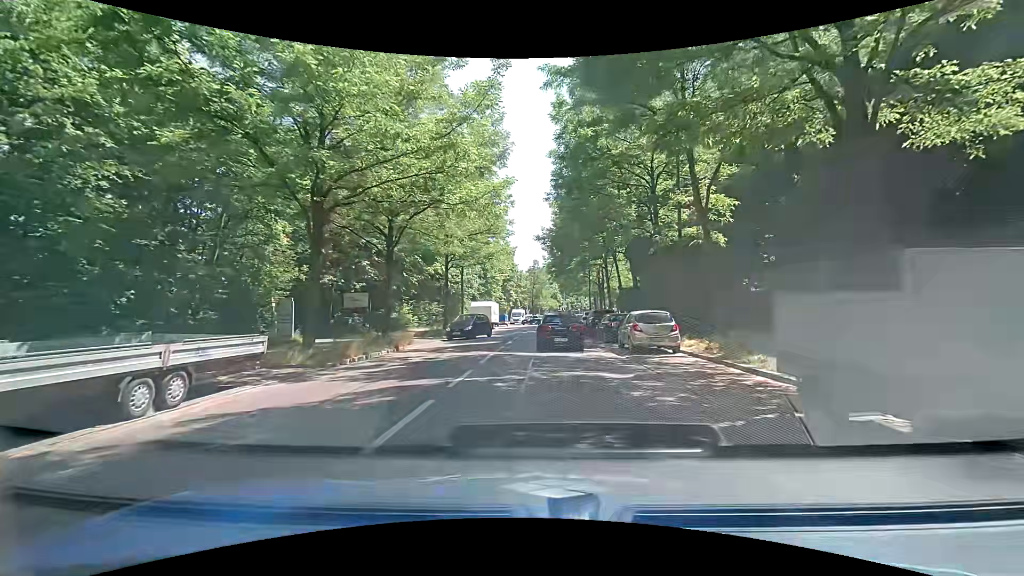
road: secondary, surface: asphalt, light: Day
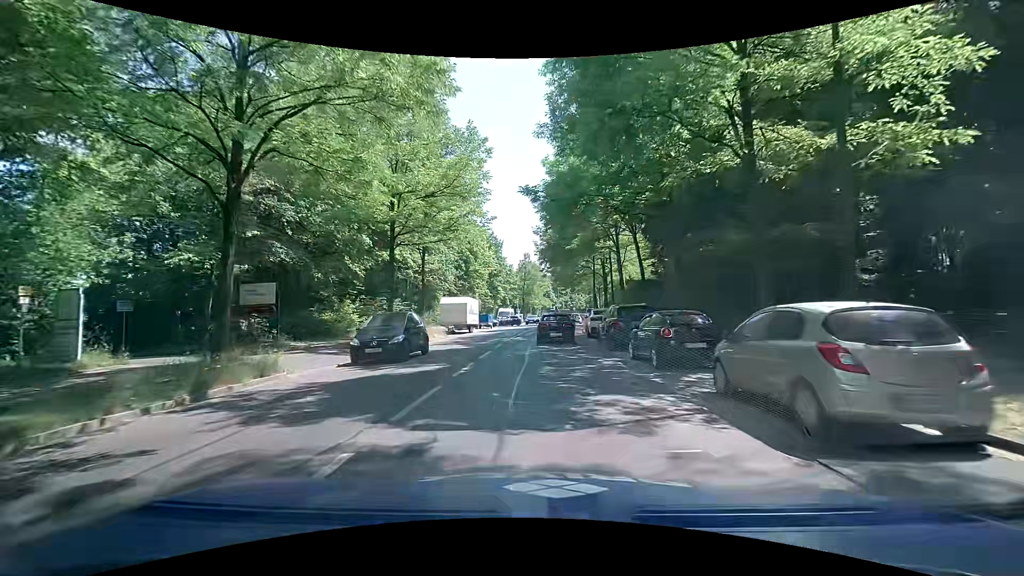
(+0.2, +12.5) m; 0°
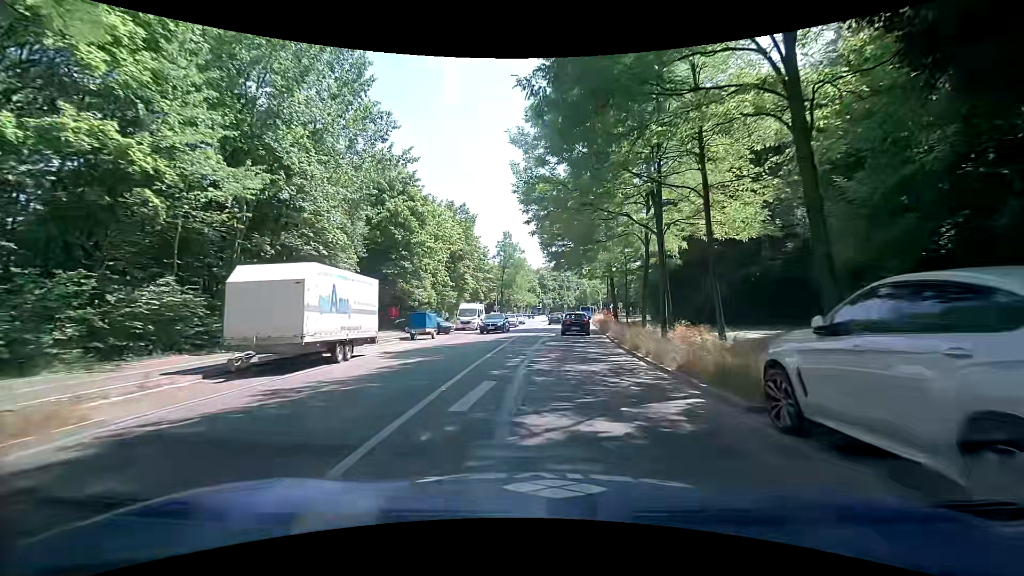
(+0.3, +26.7) m; +1°
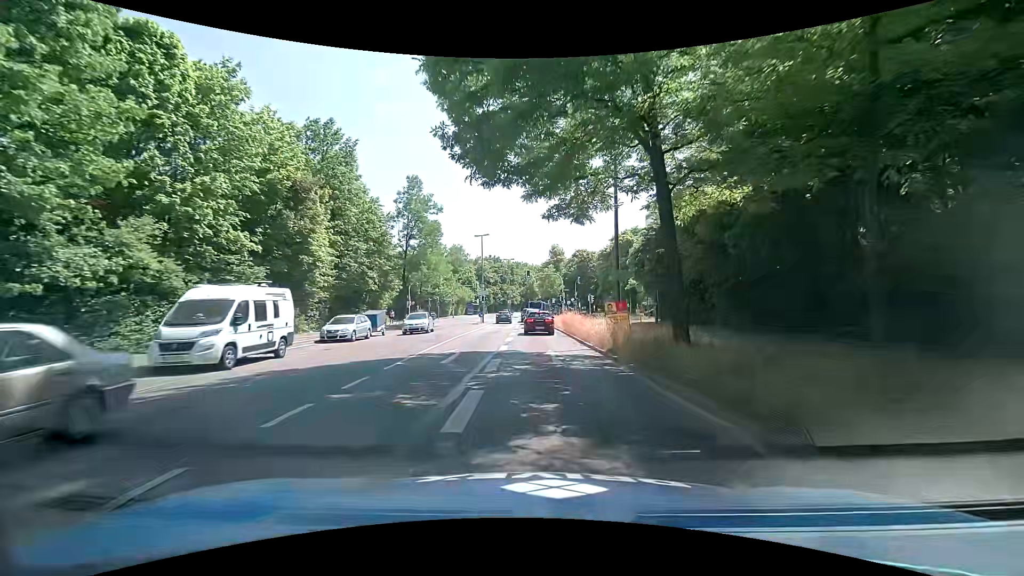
(+2.0, +31.2) m; +6°
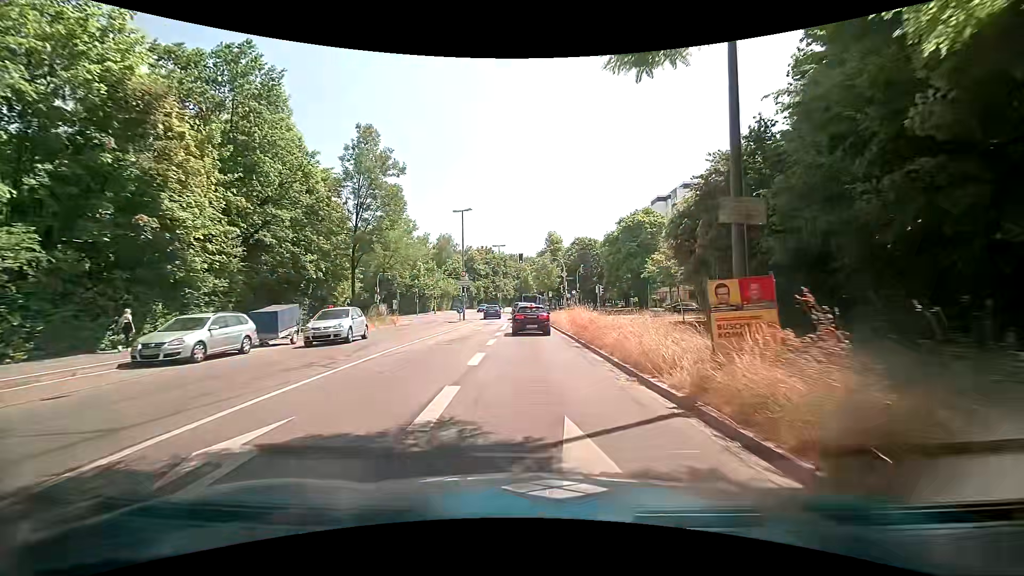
(+0.2, +11.8) m; +1°
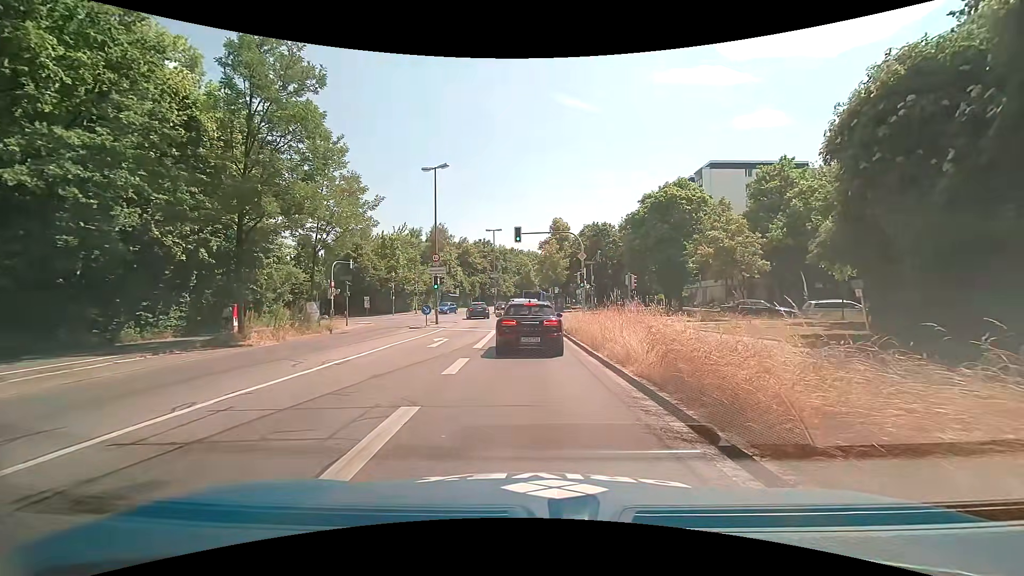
(-0.1, +13.1) m; -1°
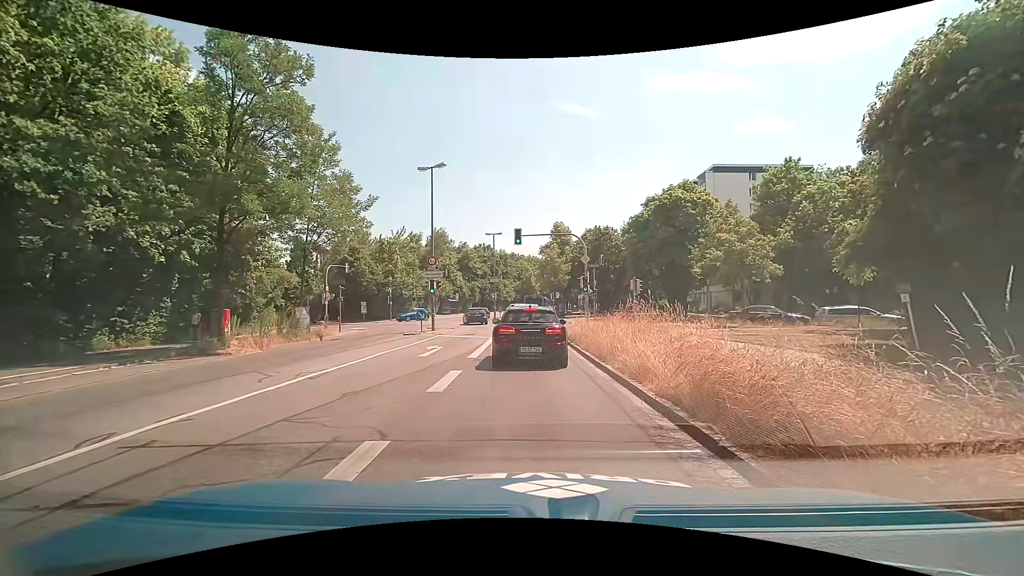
(0.0, +1.2) m; -2°
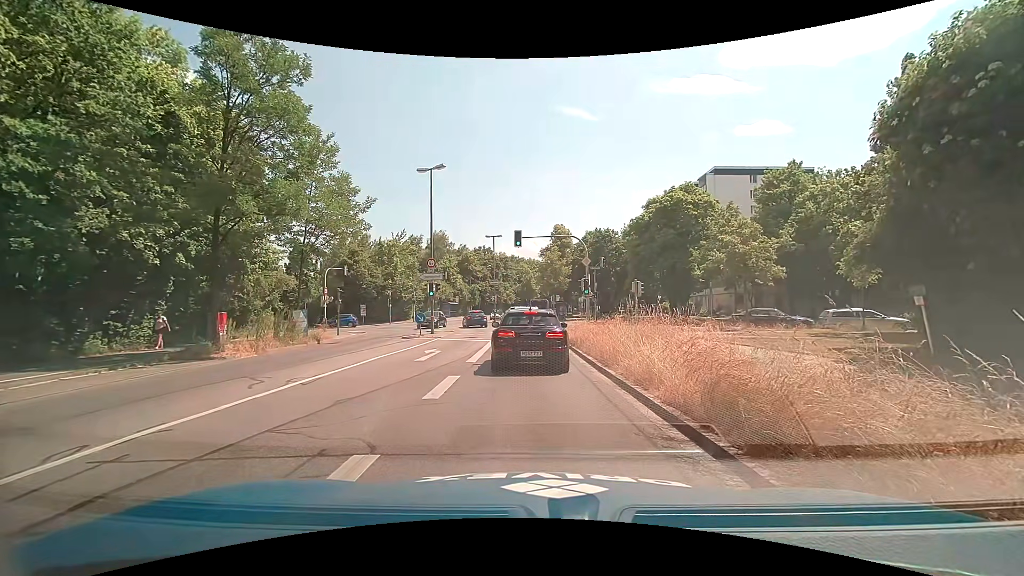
(0.0, +0.4) m; 0°
(0, +10) (0, +20) (+1, +30) (+1, +40) (+1, +50) (+1, +60) (+2, +70) (+2, +80) (+3, +90) (+4, +100) m
